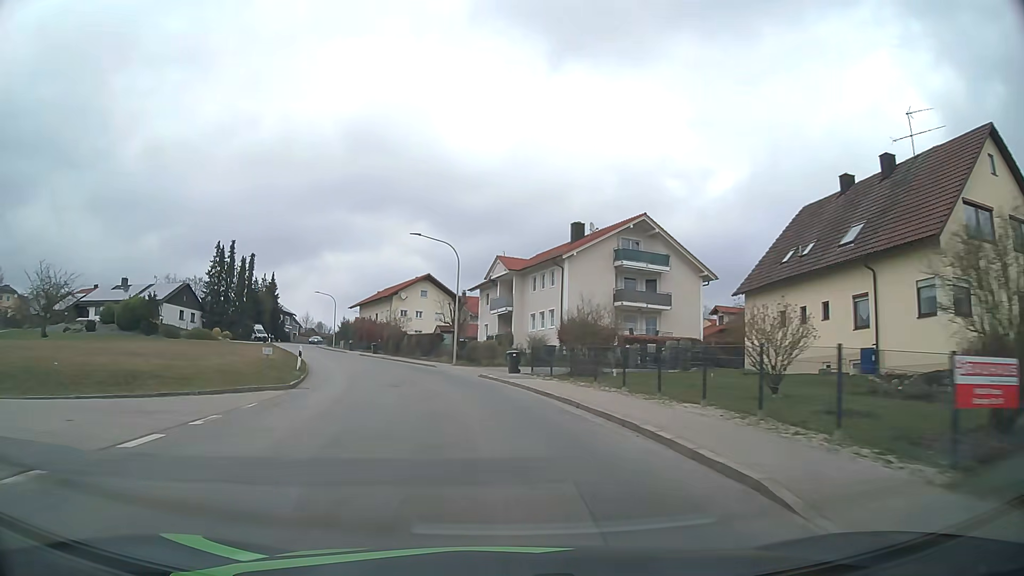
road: tertiary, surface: asphalt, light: Day
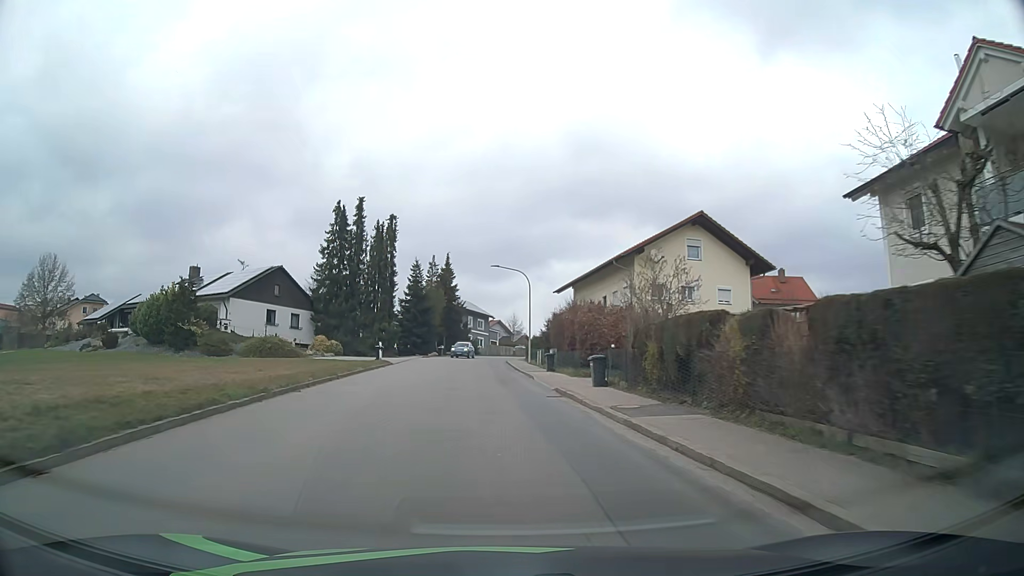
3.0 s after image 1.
(-6.8, +39.0) m; -20°
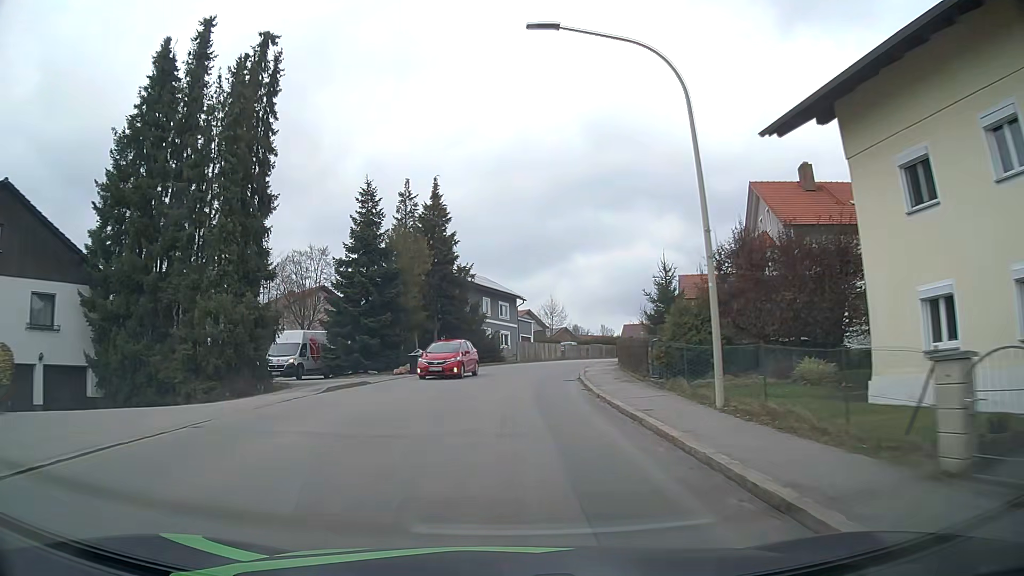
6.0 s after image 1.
(-1.3, +38.9) m; -2°
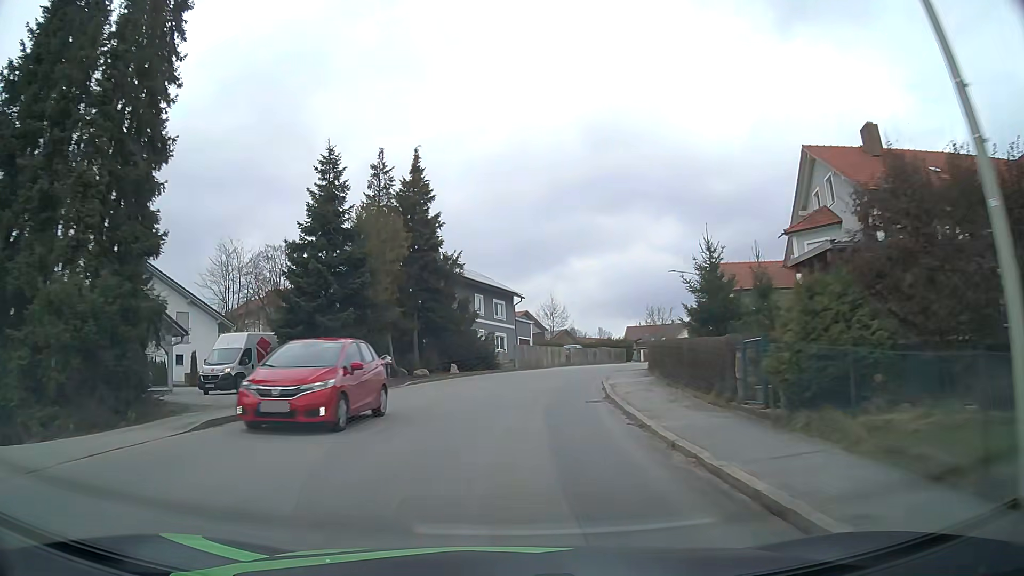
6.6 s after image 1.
(0.0, +7.7) m; 0°
